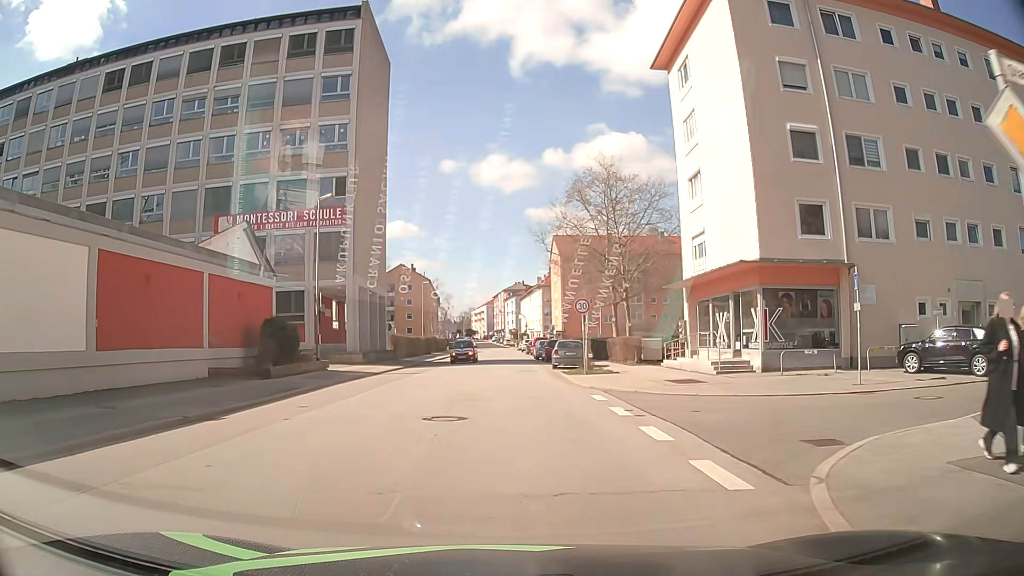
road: tertiary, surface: asphalt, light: Day
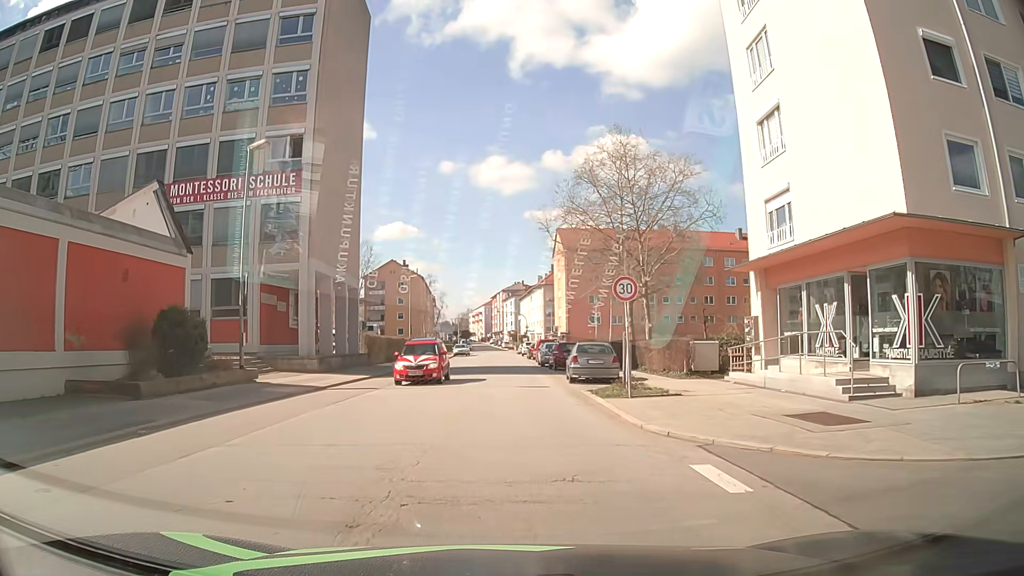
(0.0, +9.5) m; 0°
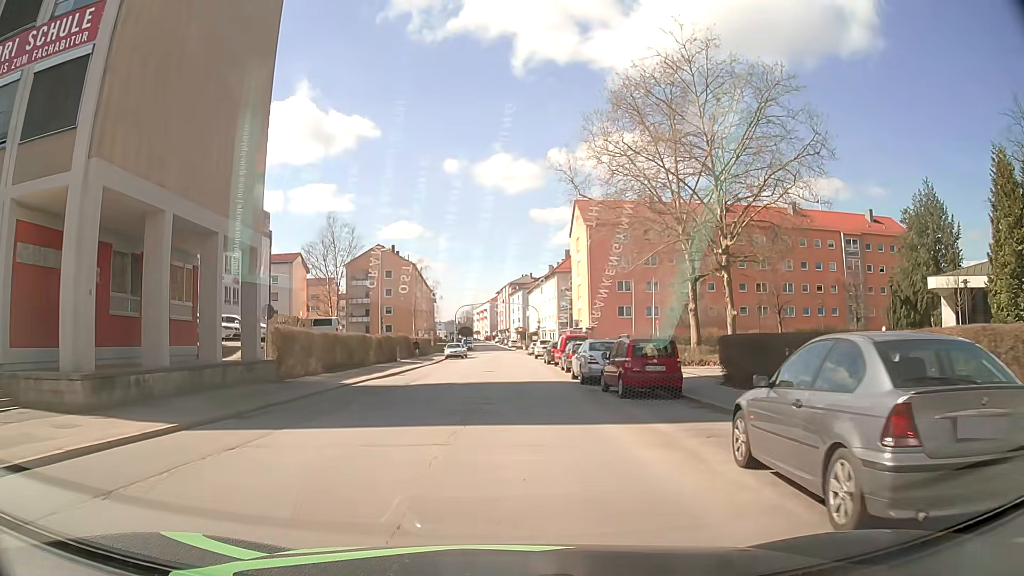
(-0.2, +19.0) m; 0°
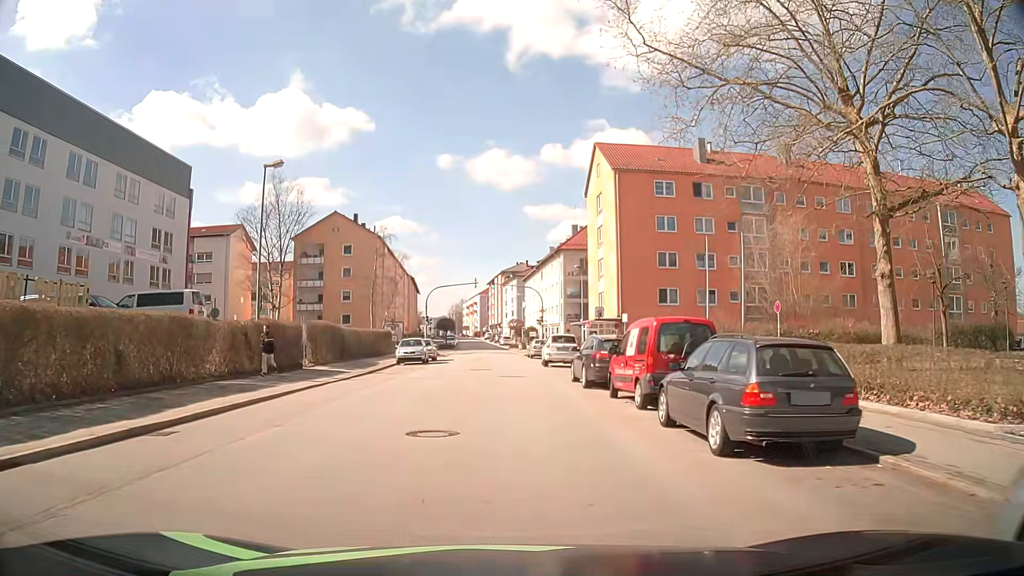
(-0.2, +23.3) m; -1°
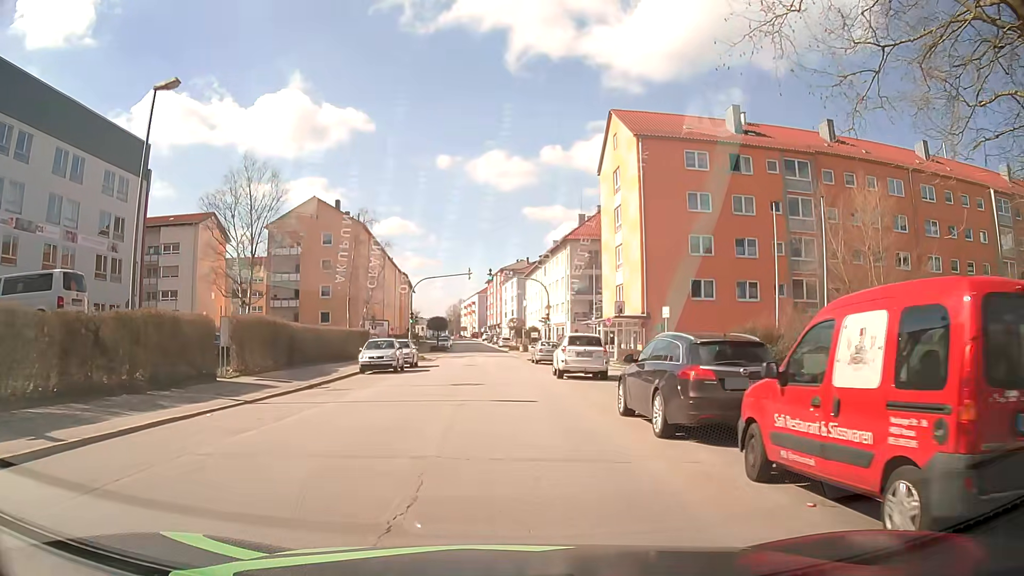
(+0.2, +9.4) m; +1°
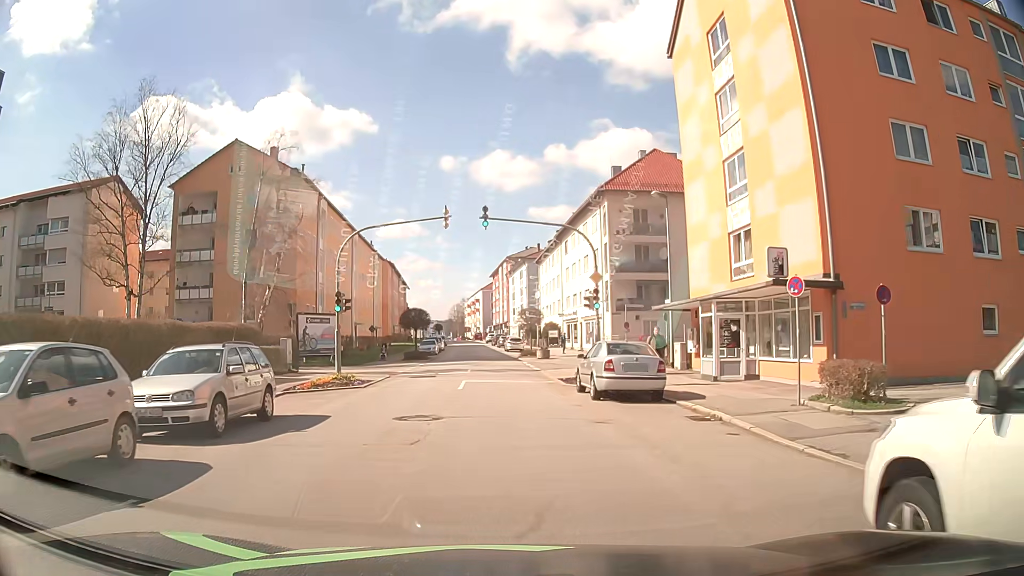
(-0.2, +23.9) m; 0°
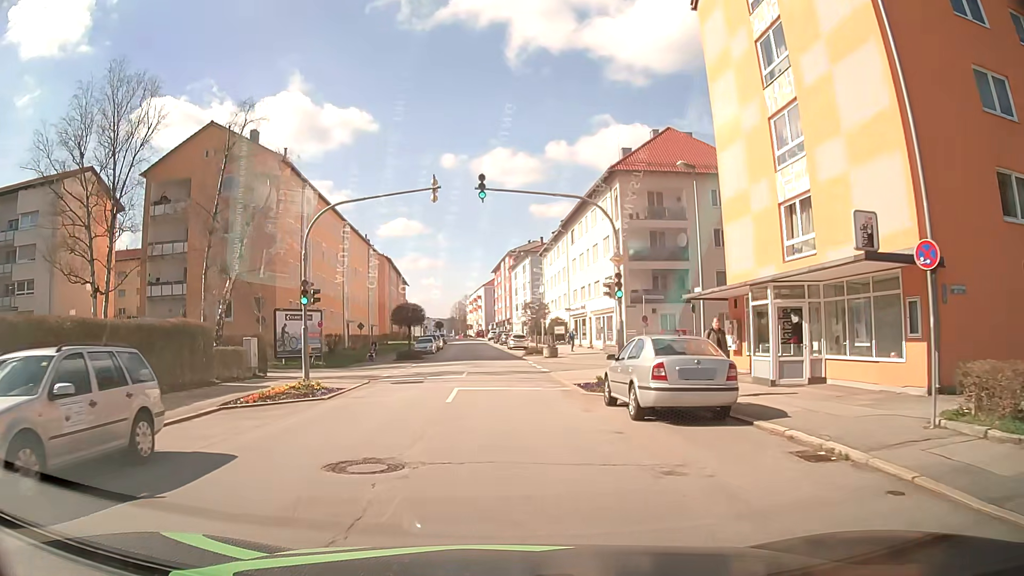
(0.0, +4.8) m; -1°
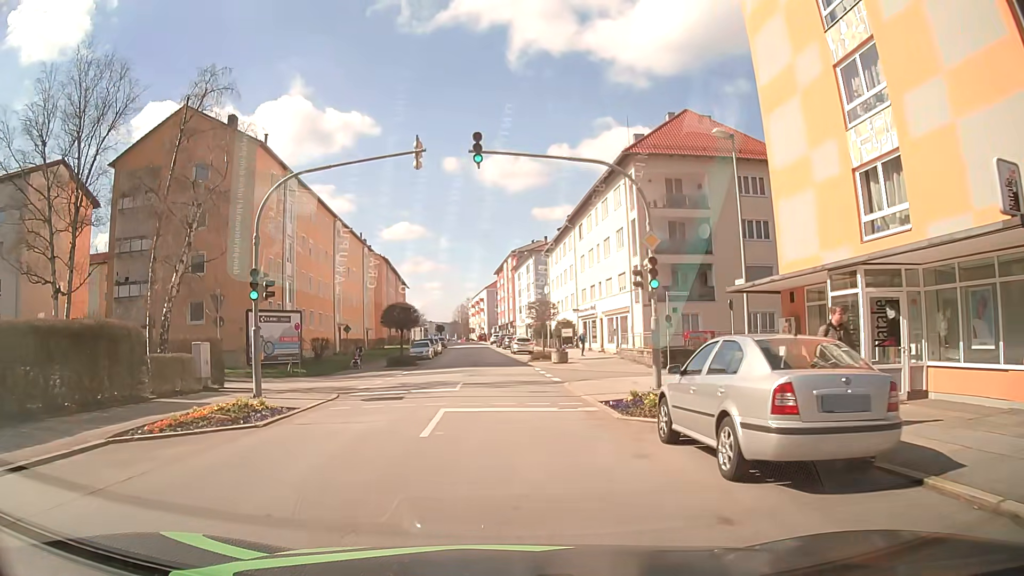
(0.0, +4.8) m; 0°
(0, +10) (0, +20) (-1, +30) (-1, +40) (-1, +50) (-2, +60) (-2, +70) (-3, +80) (-4, +90) (-4, +100) m
